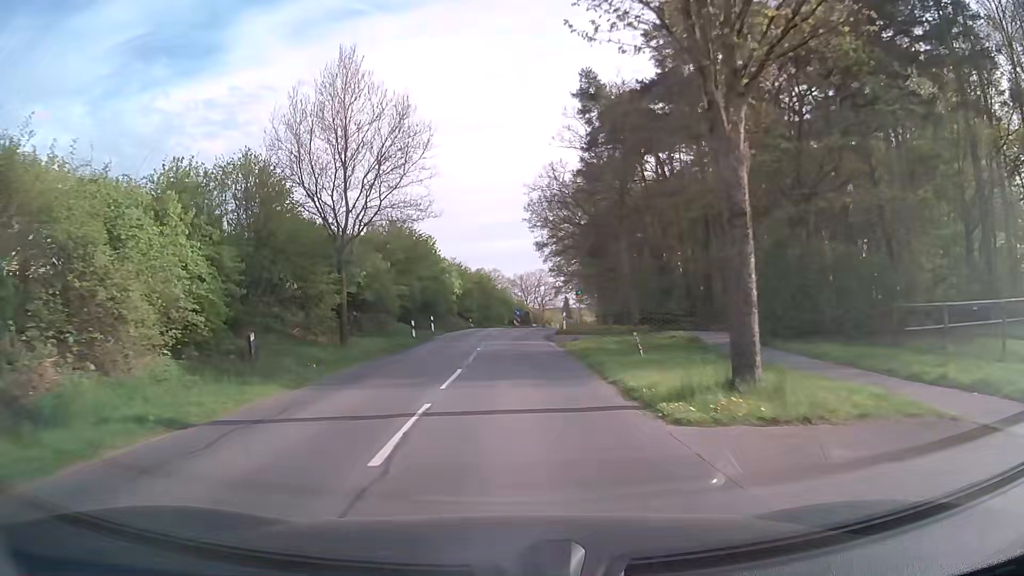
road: secondary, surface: asphalt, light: Day
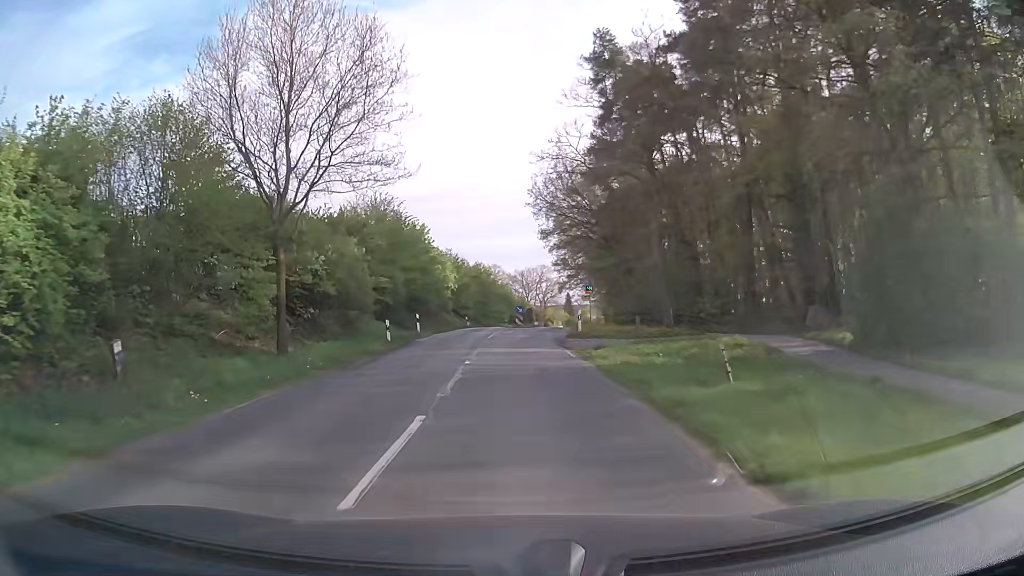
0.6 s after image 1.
(0.0, +7.4) m; 0°
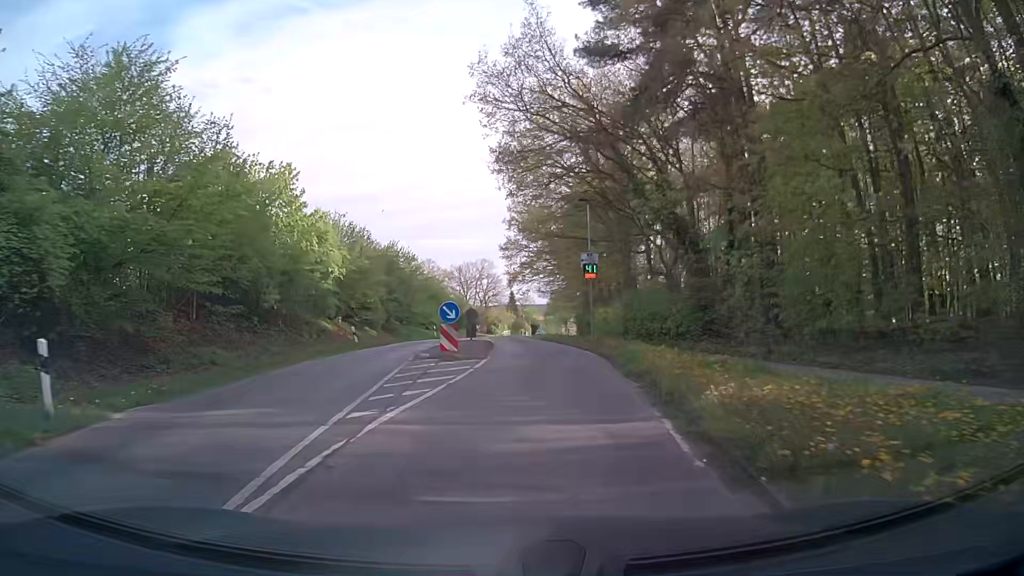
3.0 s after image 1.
(+0.7, +28.0) m; +5°
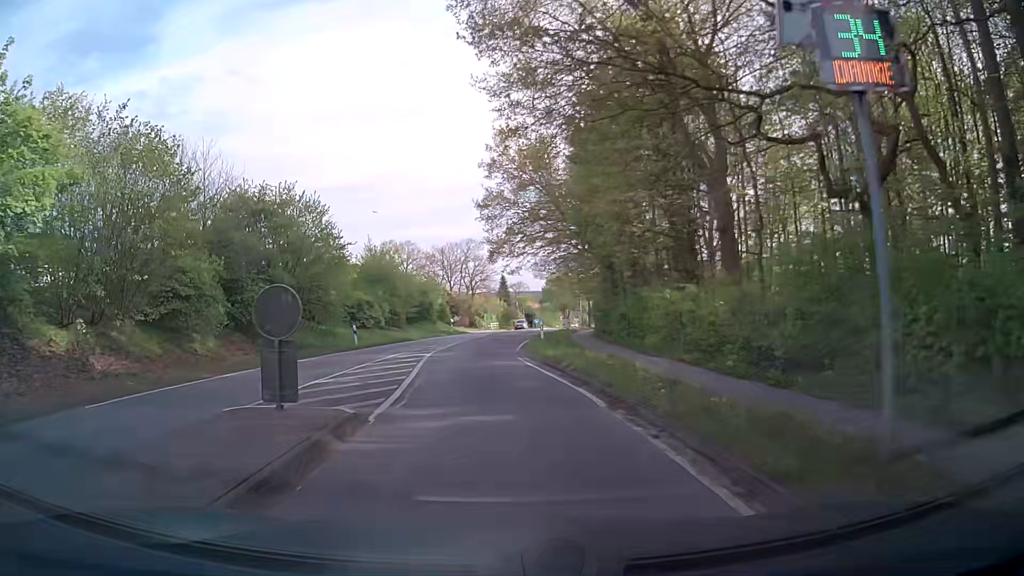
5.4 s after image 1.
(+1.1, +24.6) m; +1°
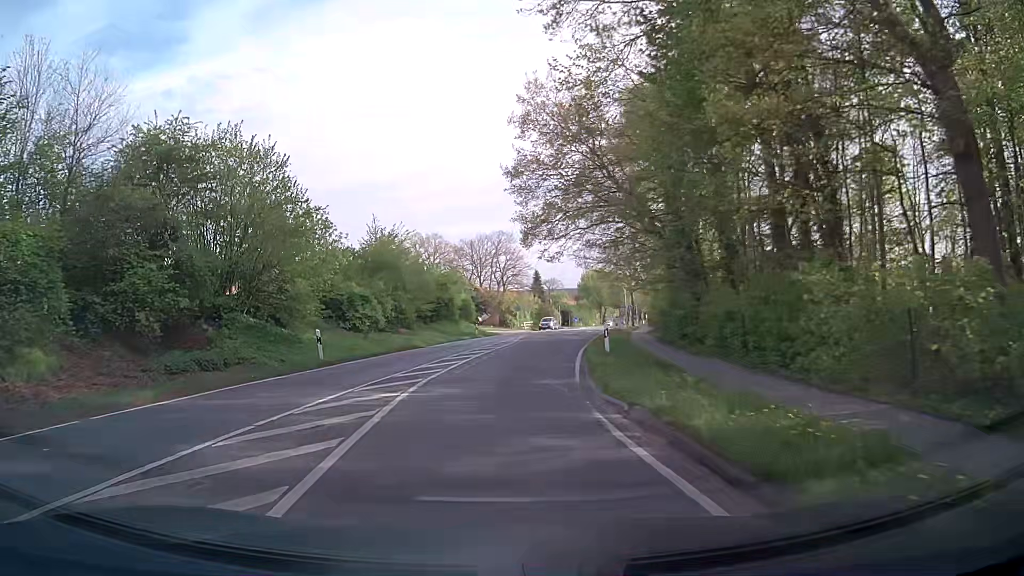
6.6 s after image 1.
(-0.3, +11.4) m; -4°
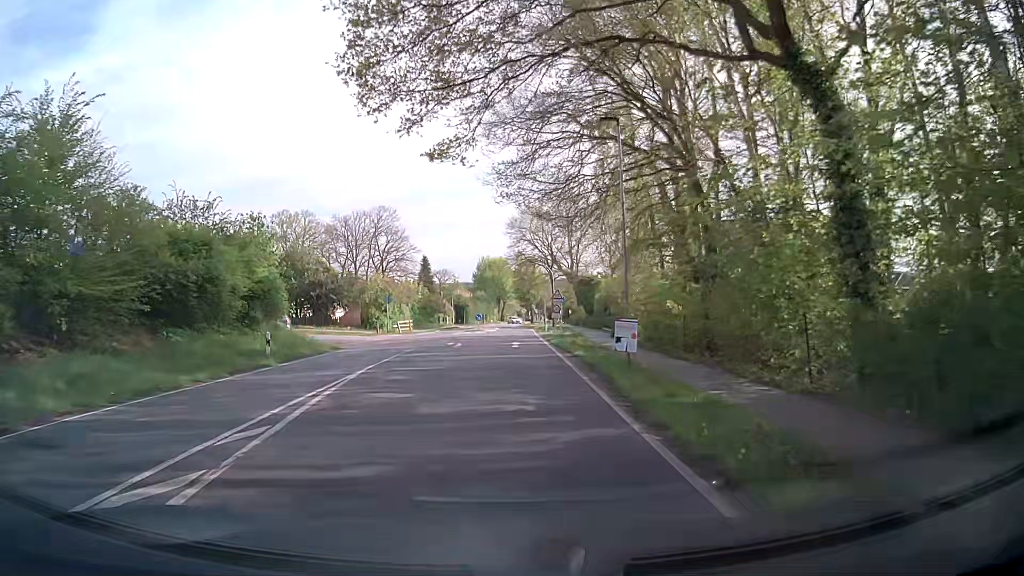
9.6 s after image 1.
(+2.1, +29.2) m; +9°
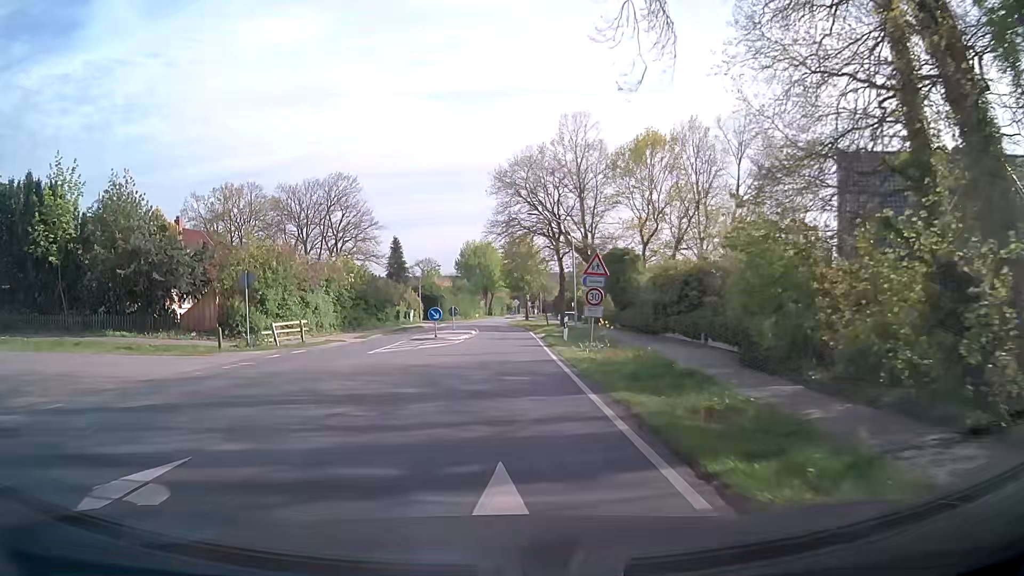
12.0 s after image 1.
(+0.7, +25.7) m; +2°
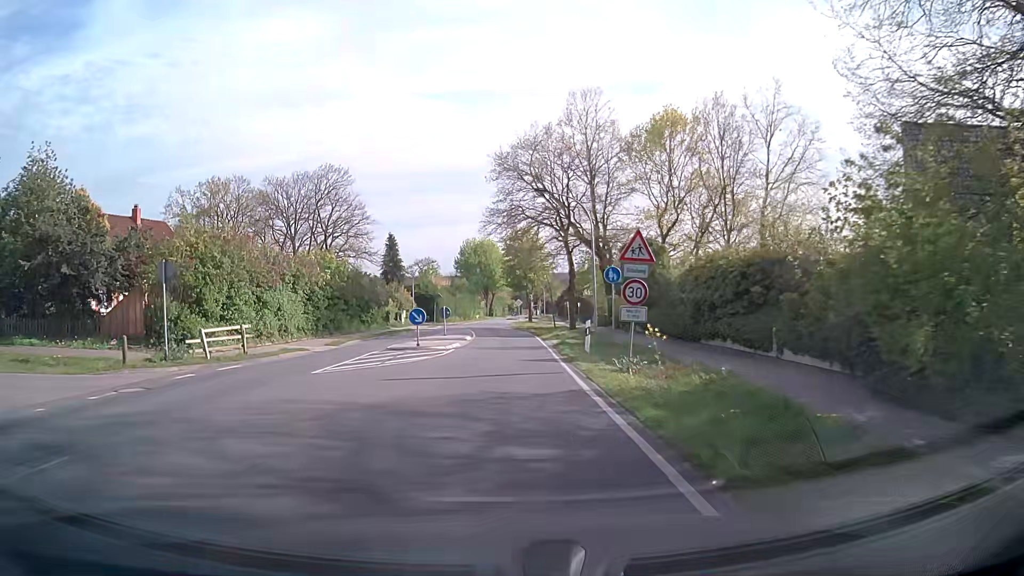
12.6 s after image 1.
(0.0, +6.5) m; 0°
(0, +10) (0, +20) (0, +30) (0, +40) (-1, +50) (-1, +60) (-2, +70) (-1, +80) (0, +90) (+2, +100) m
